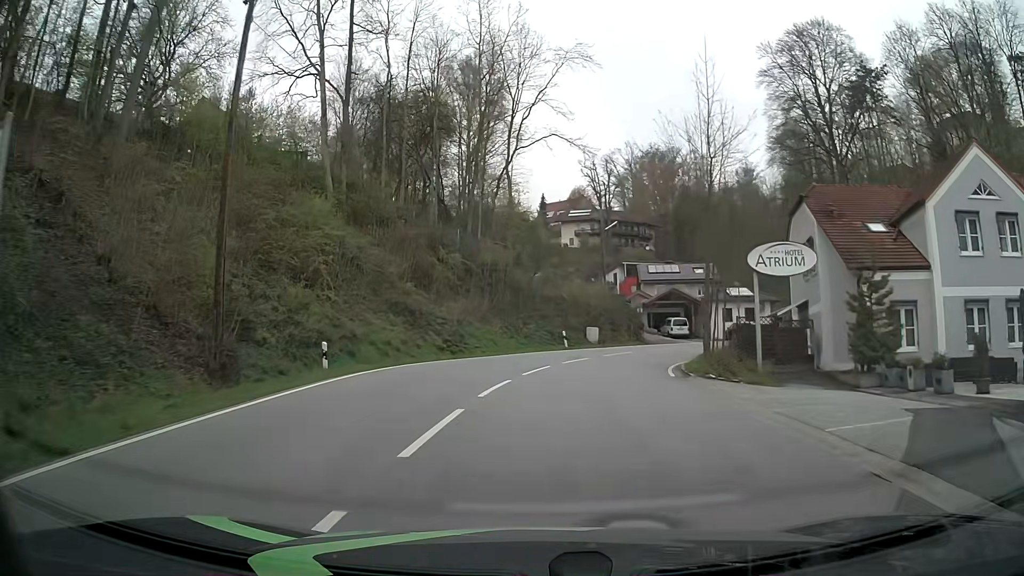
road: tertiary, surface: asphalt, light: Day
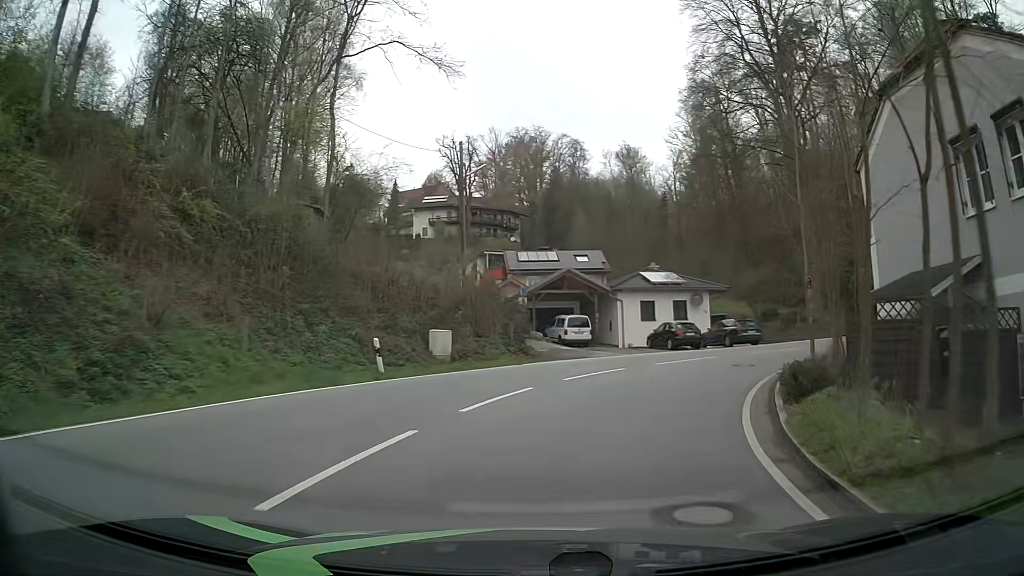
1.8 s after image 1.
(+1.6, +19.8) m; +12°
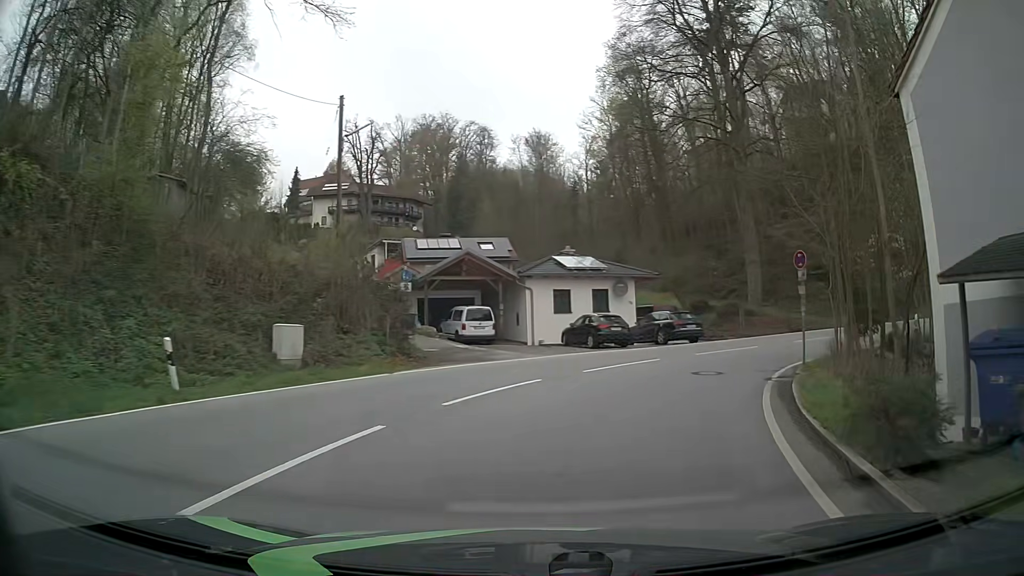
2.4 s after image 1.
(+0.4, +6.3) m; +8°
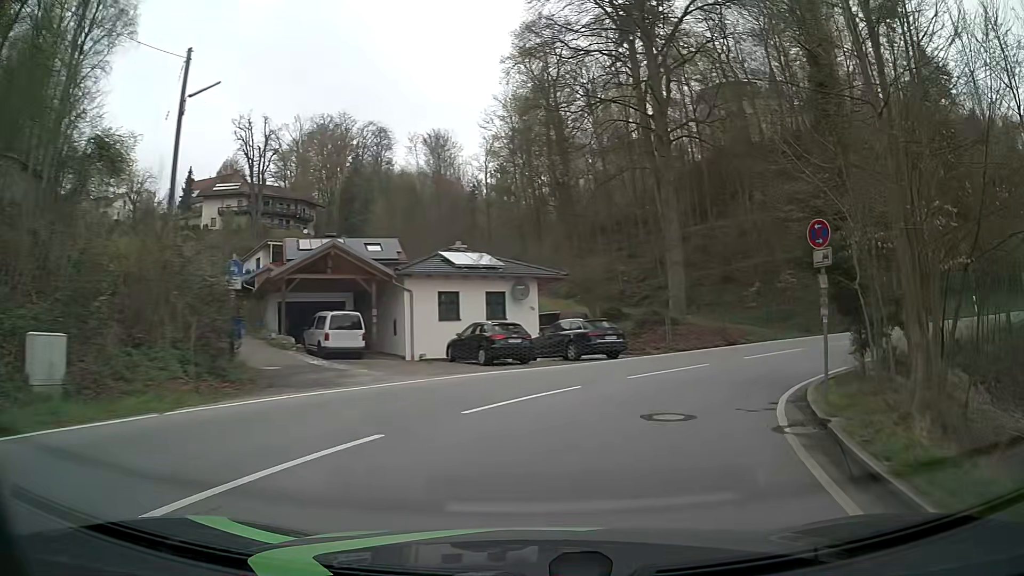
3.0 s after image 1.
(+0.5, +6.1) m; +9°
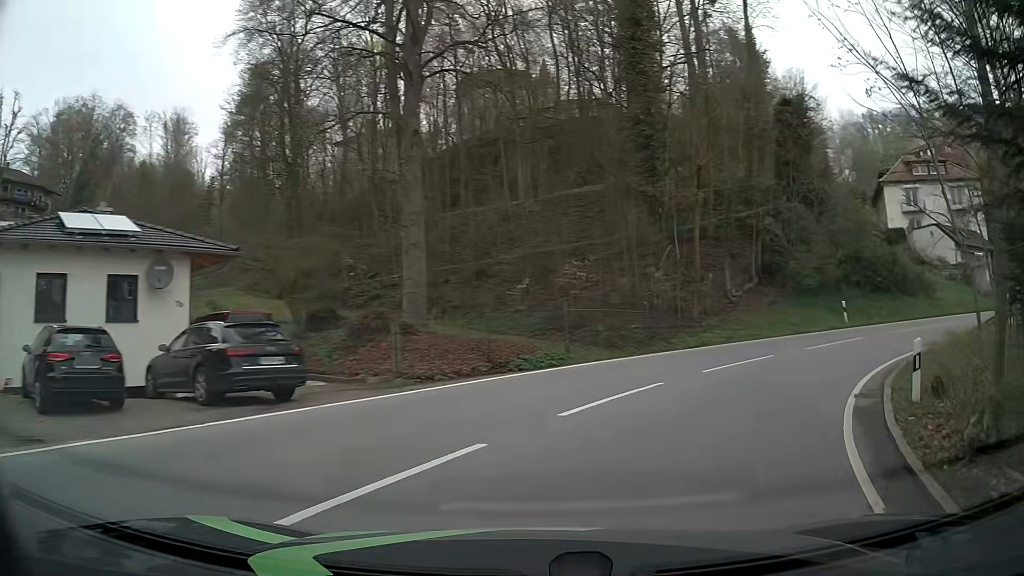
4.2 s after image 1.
(+2.0, +11.5) m; +23°
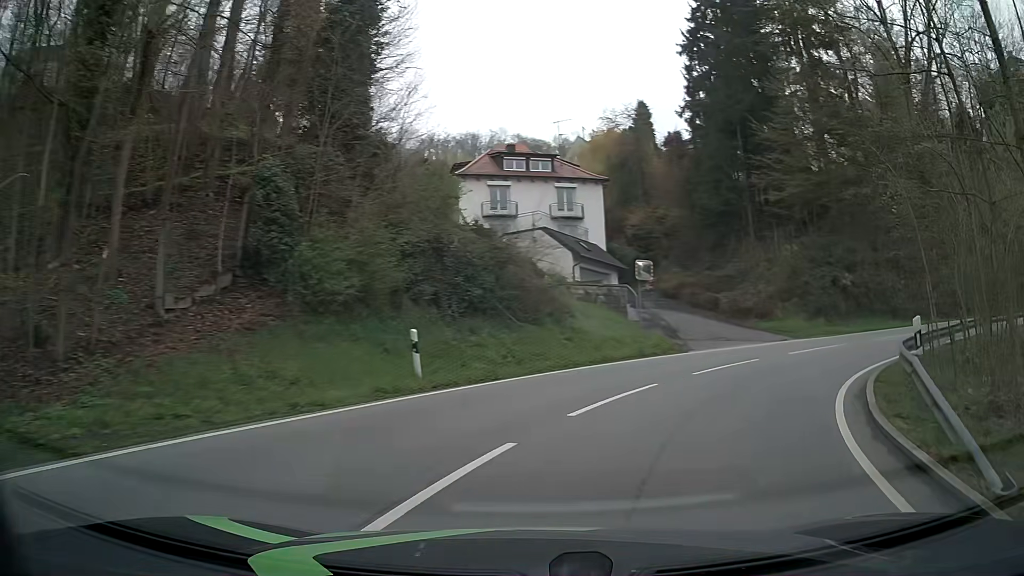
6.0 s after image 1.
(+5.5, +15.8) m; +40°
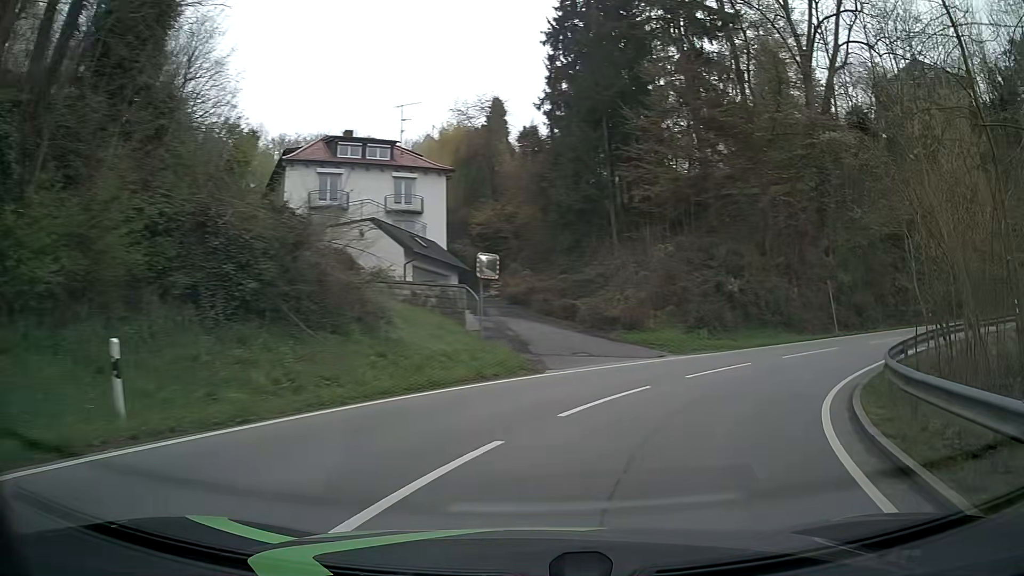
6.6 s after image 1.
(+0.6, +5.6) m; +11°
